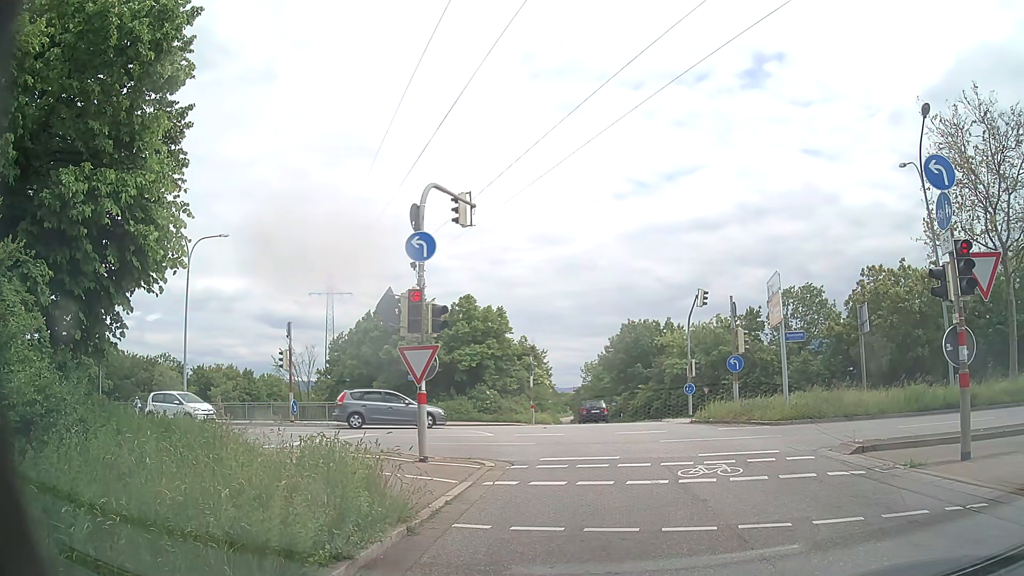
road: primary_link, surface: asphalt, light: Day
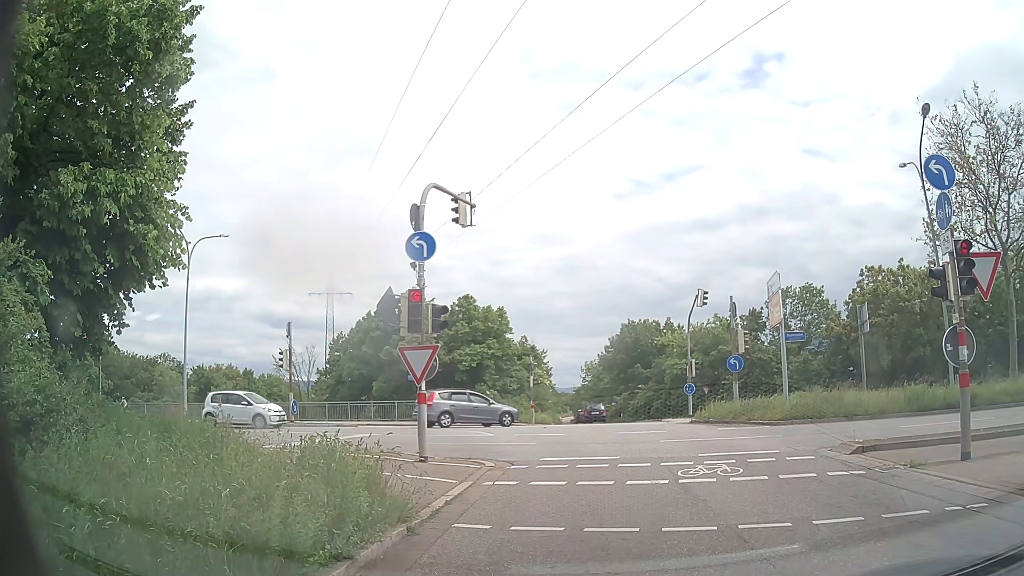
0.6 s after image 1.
(0.0, 0.0) m; 0°
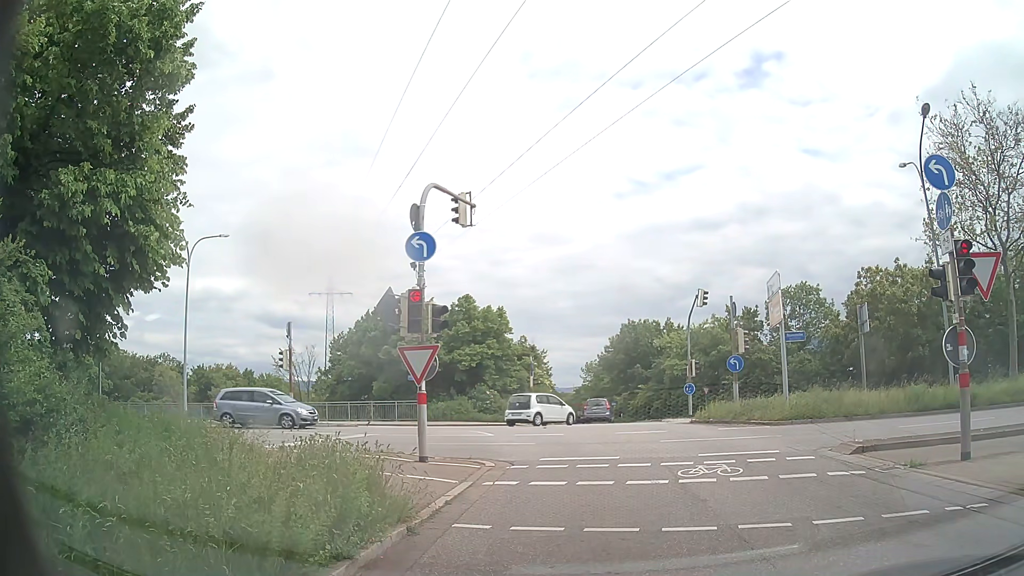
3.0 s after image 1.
(0.0, 0.0) m; 0°
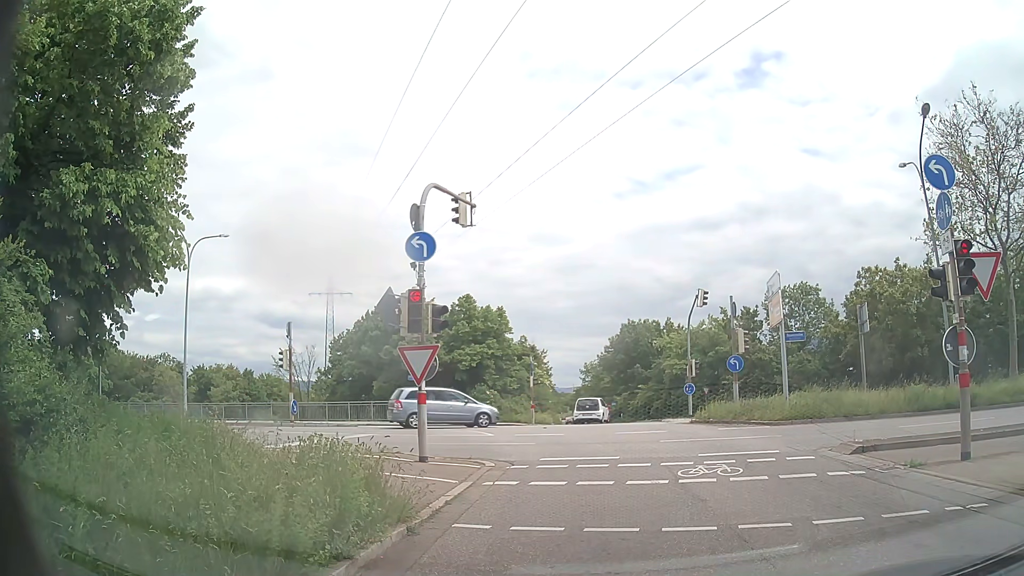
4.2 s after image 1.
(0.0, 0.0) m; 0°
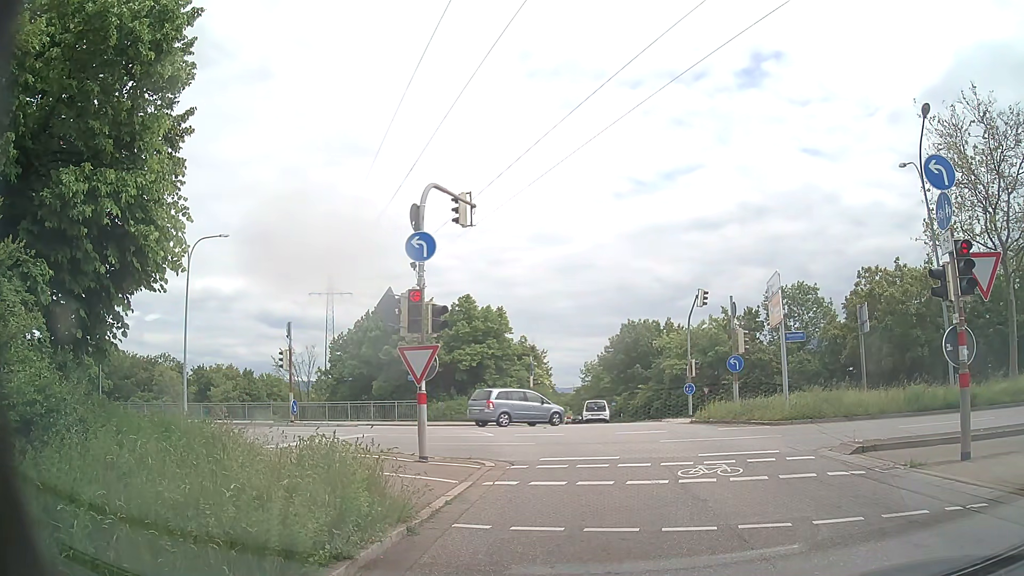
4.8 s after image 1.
(0.0, 0.0) m; 0°
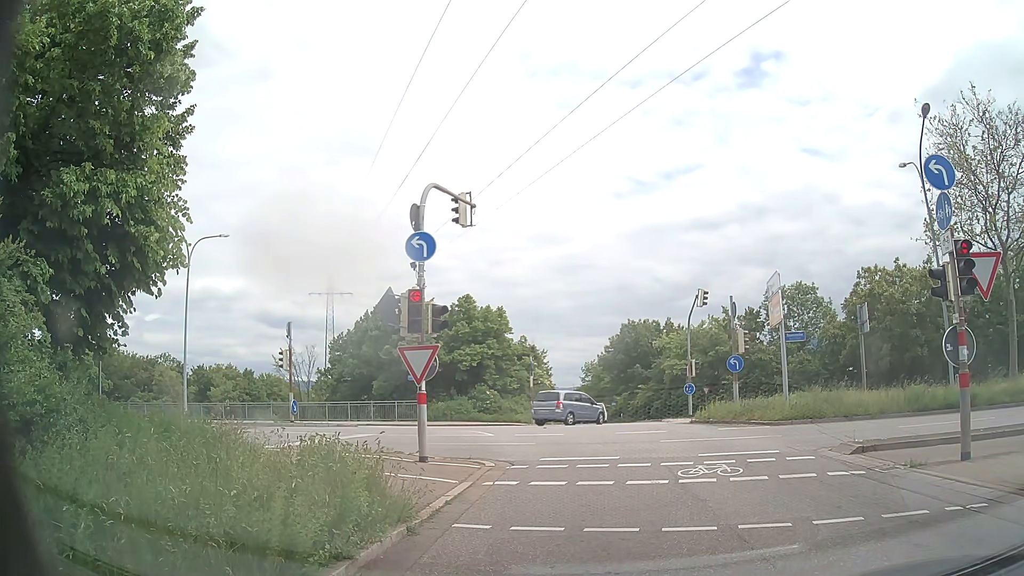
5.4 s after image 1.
(0.0, 0.0) m; 0°
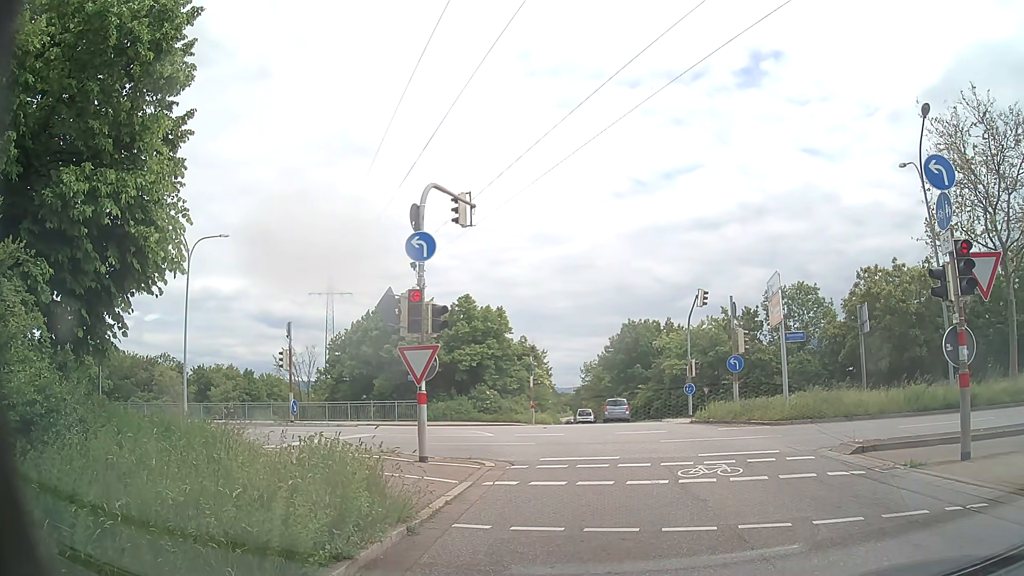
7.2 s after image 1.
(0.0, 0.0) m; 0°
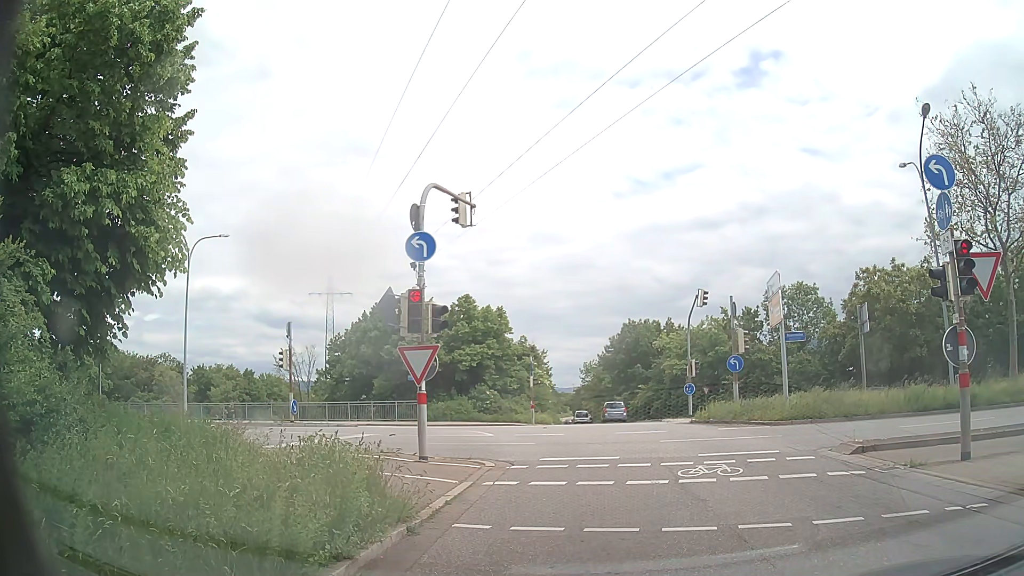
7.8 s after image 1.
(0.0, 0.0) m; 0°
(0, +10) (-1, +20) (-5, +29) (-13, +34) (-23, +37) (-33, +38) (-43, +40) (-53, +41) (-63, +43) (-72, +45) m
